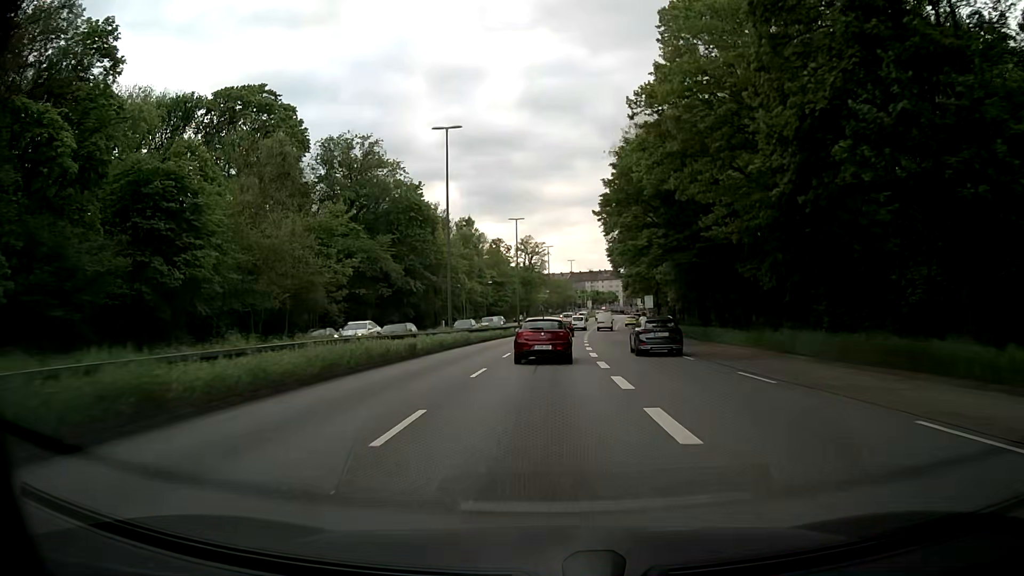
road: trunk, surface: asphalt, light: Day
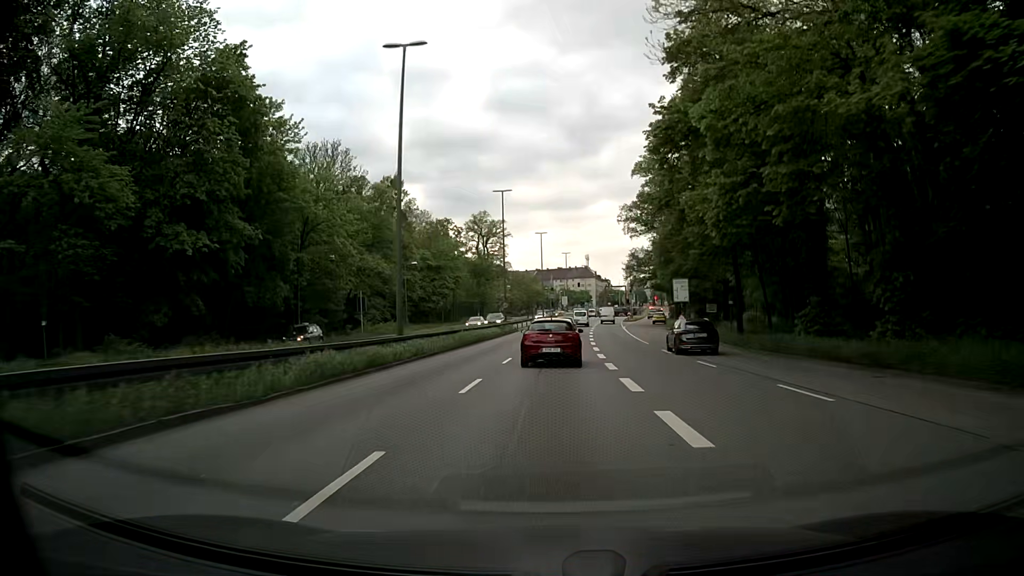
(+1.2, +48.2) m; +3°
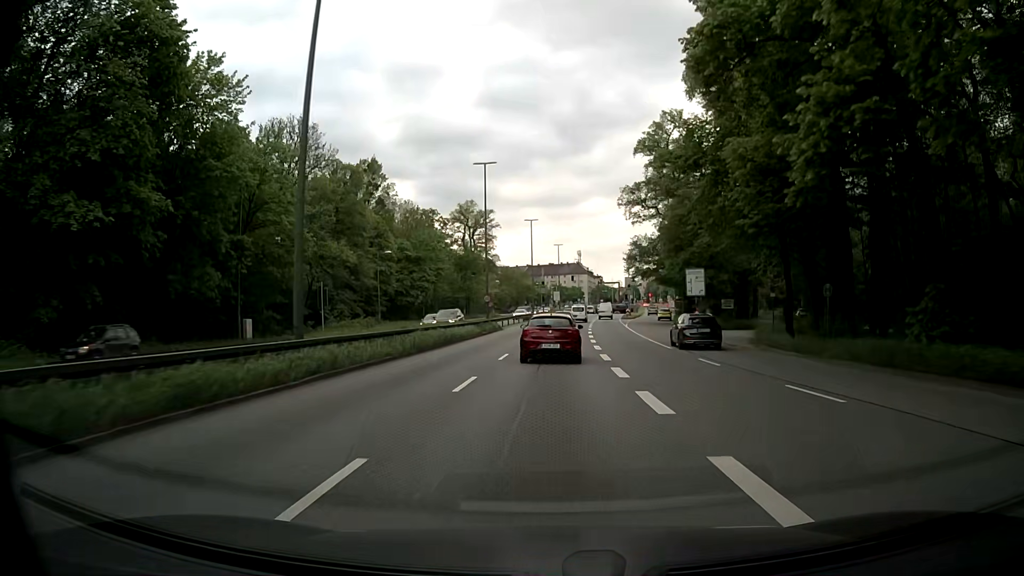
(+0.1, +9.7) m; +1°
(0, +10) (0, +20) (+1, +30) (+1, +40) (+2, +50) (+3, +60) (+4, +70) (+5, +80) (+6, +90) (+7, +100) m
